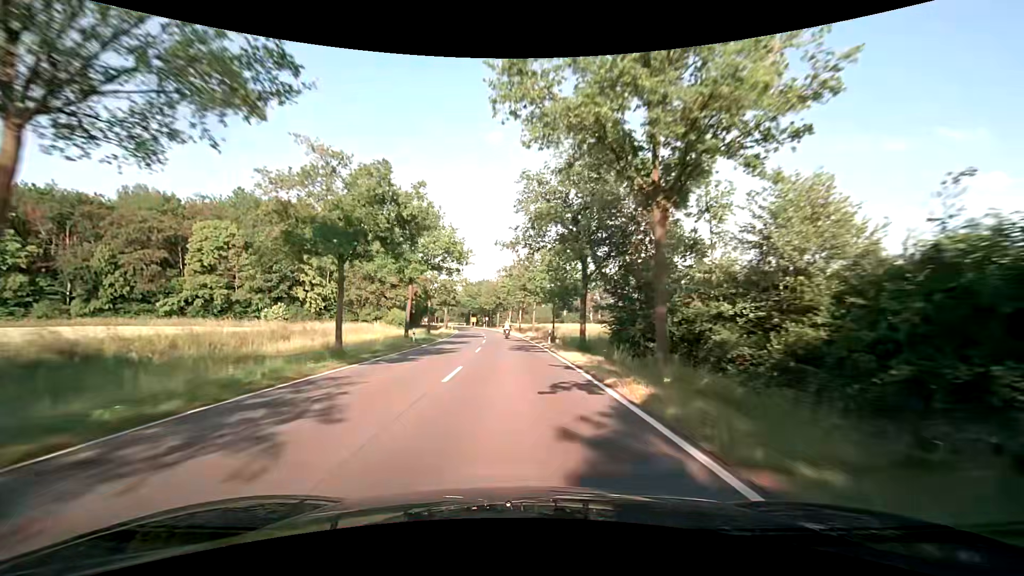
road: secondary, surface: asphalt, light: Day
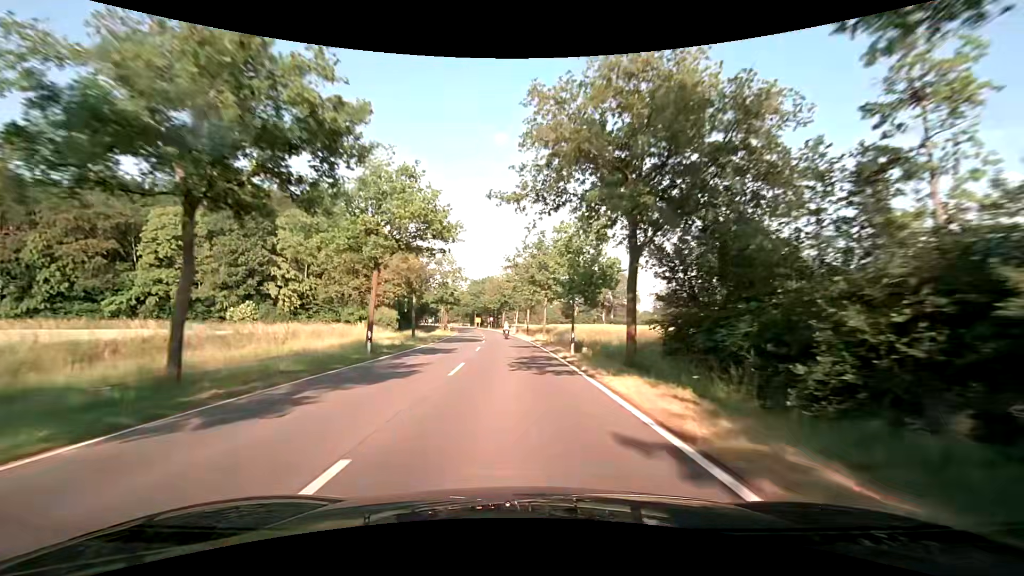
(-0.1, +10.8) m; -1°
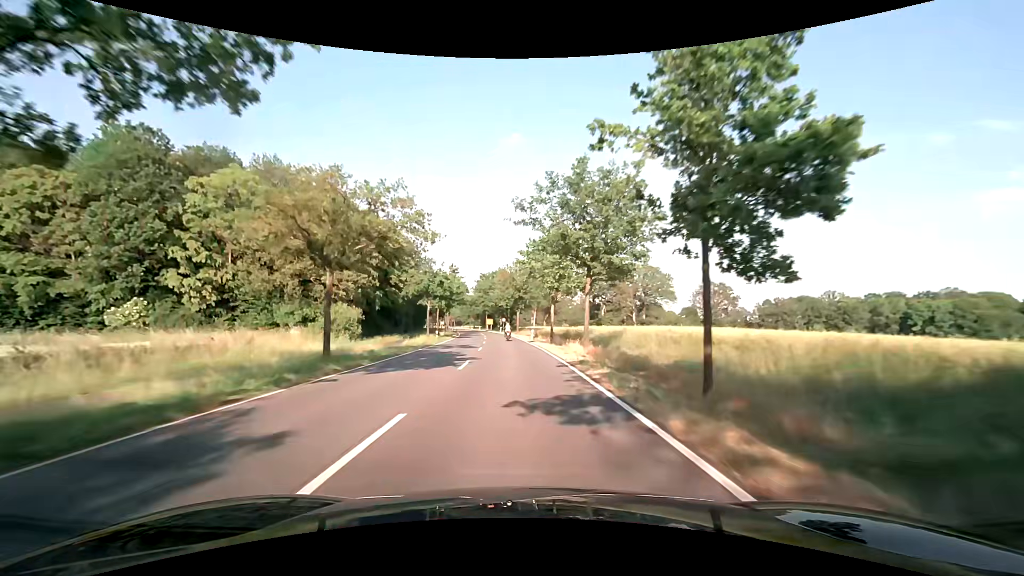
(-0.4, +21.5) m; -2°
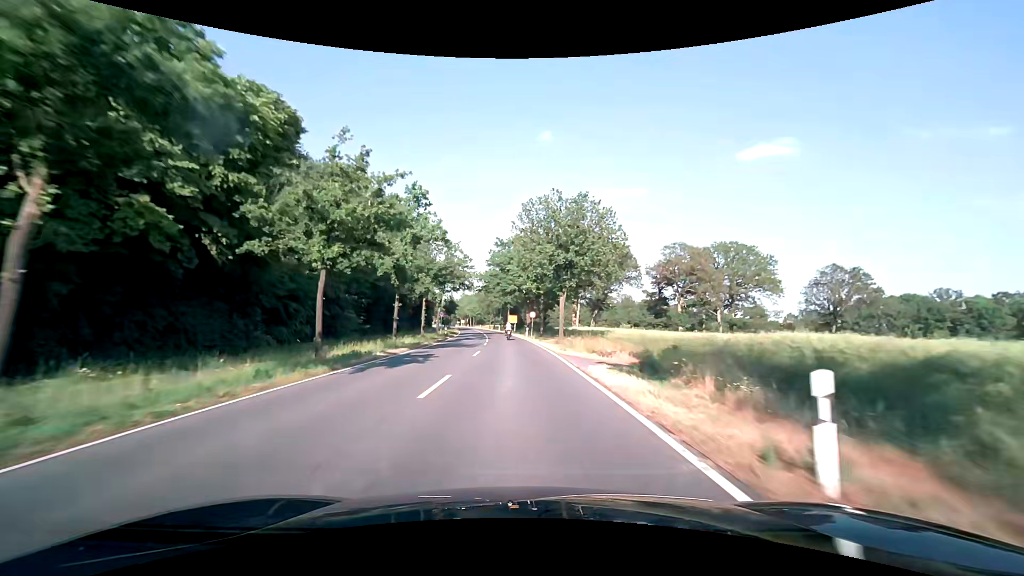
(-1.4, +43.0) m; -3°
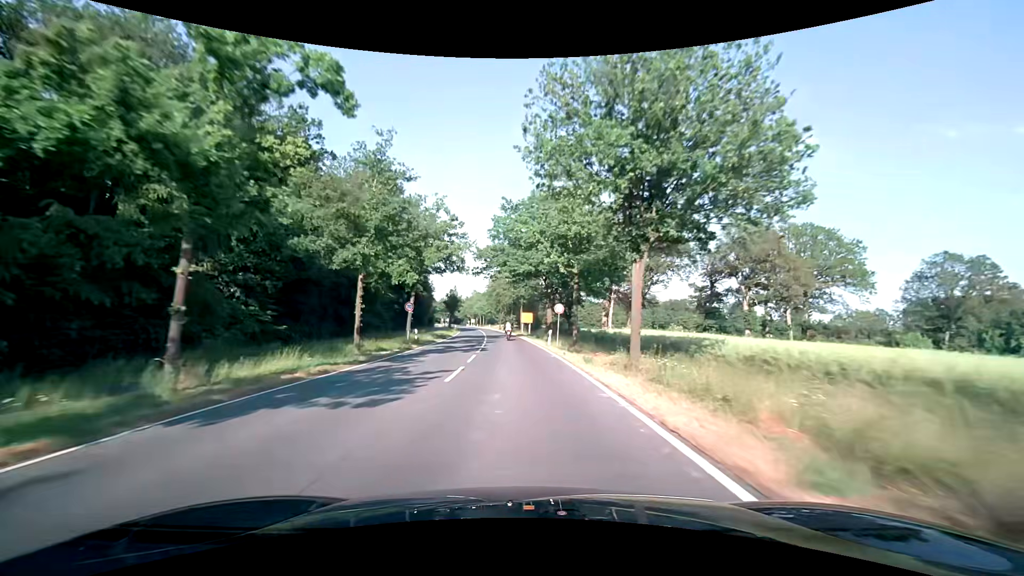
(-0.4, +21.5) m; -2°
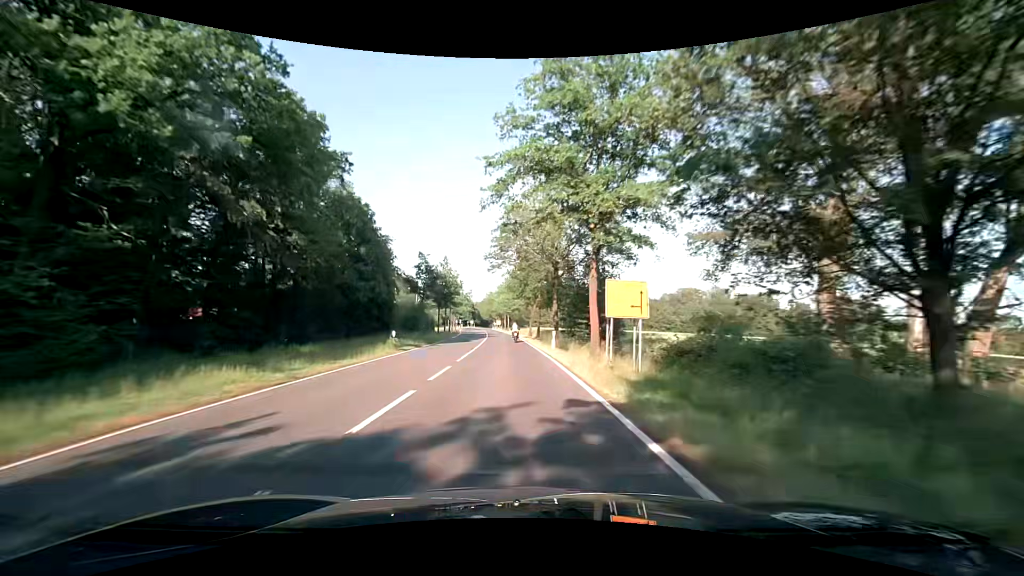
(-1.7, +53.9) m; -4°
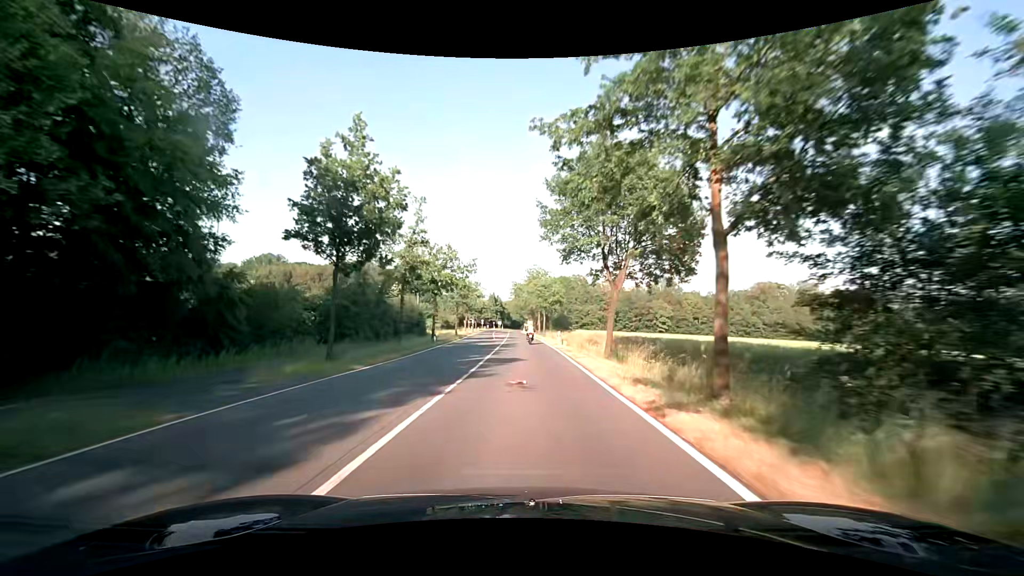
(-1.6, +43.0) m; -4°
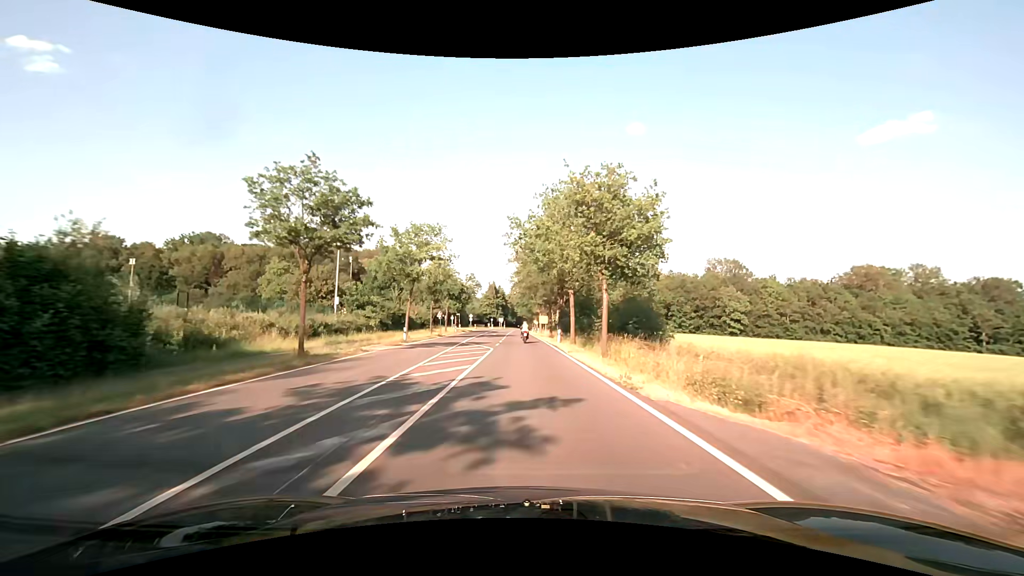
(-0.3, +53.9) m; -1°
(0, +10) (0, +20) (0, +30) (0, +40) (0, +50) (0, +60) (-1, +70) (-1, +80) (-1, +90) (-1, +100) m
